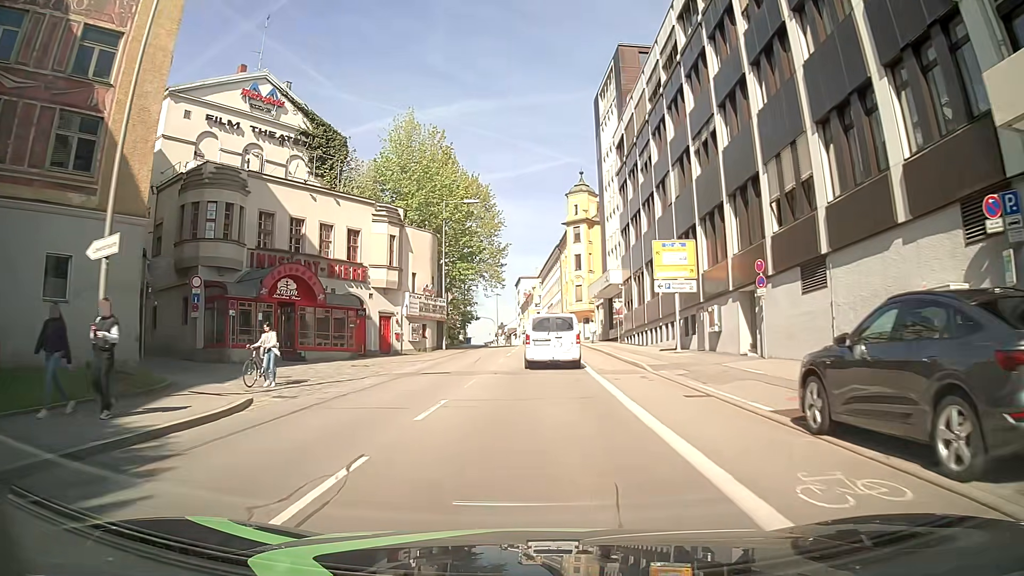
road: tertiary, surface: asphalt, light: Day
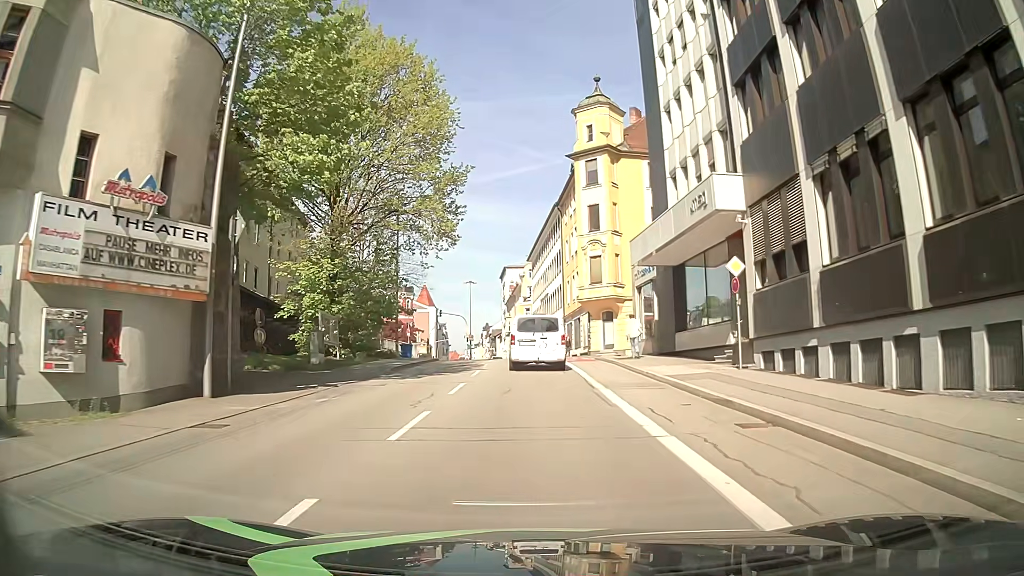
(-0.5, +31.9) m; 0°
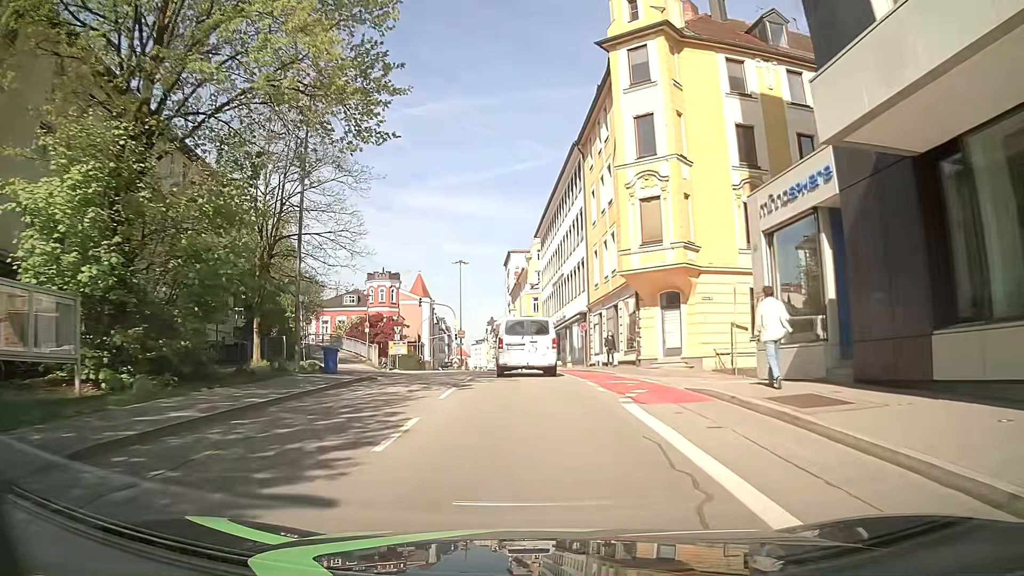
(-0.1, +19.0) m; -2°
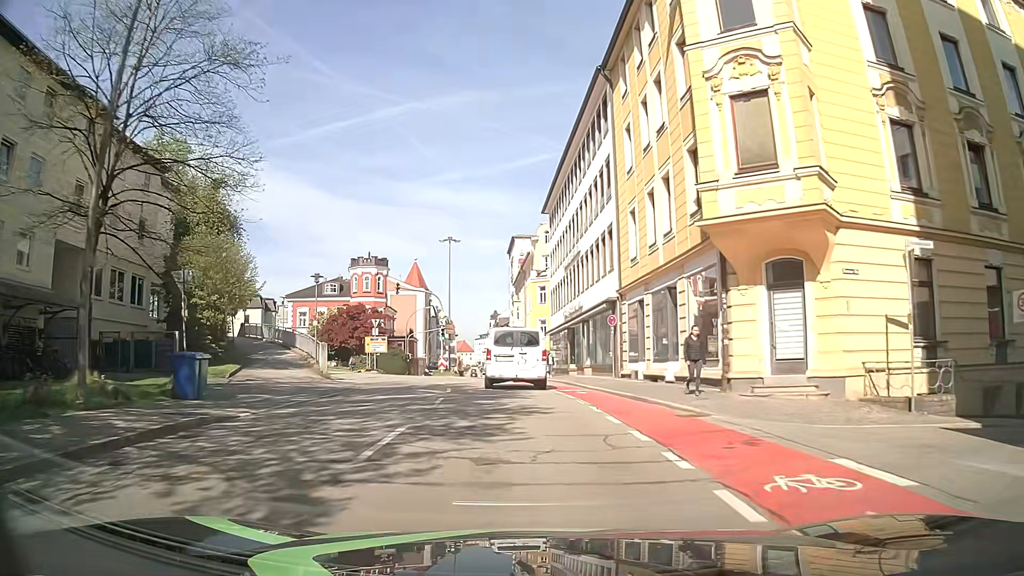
(0.0, +12.2) m; -1°
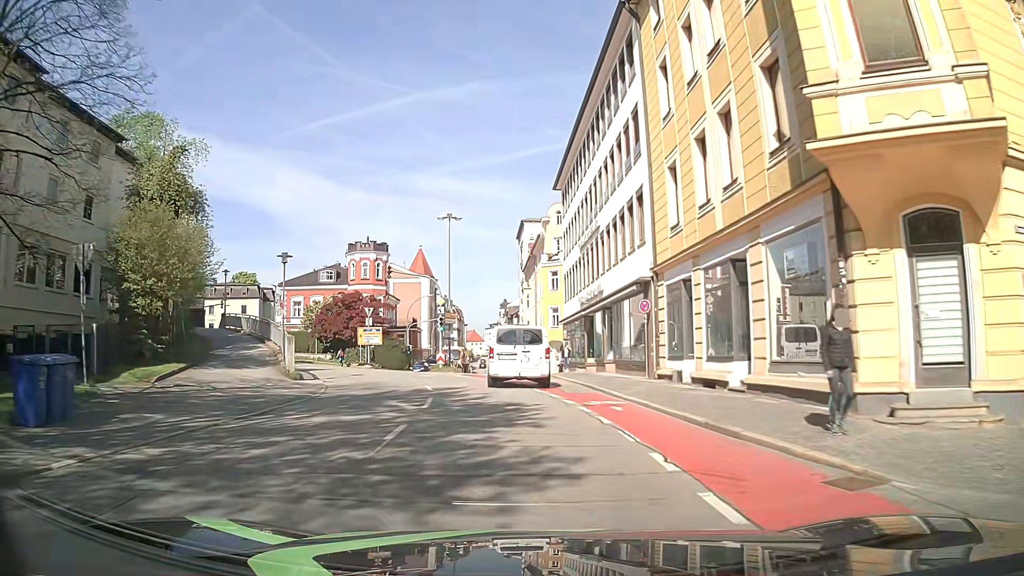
(0.0, +5.9) m; -1°
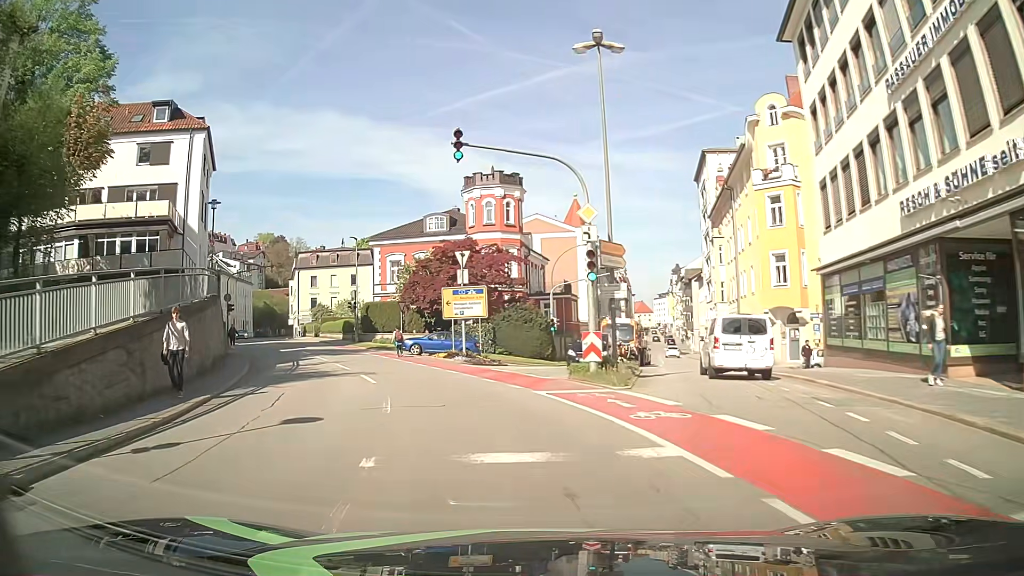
(-1.9, +24.3) m; -12°
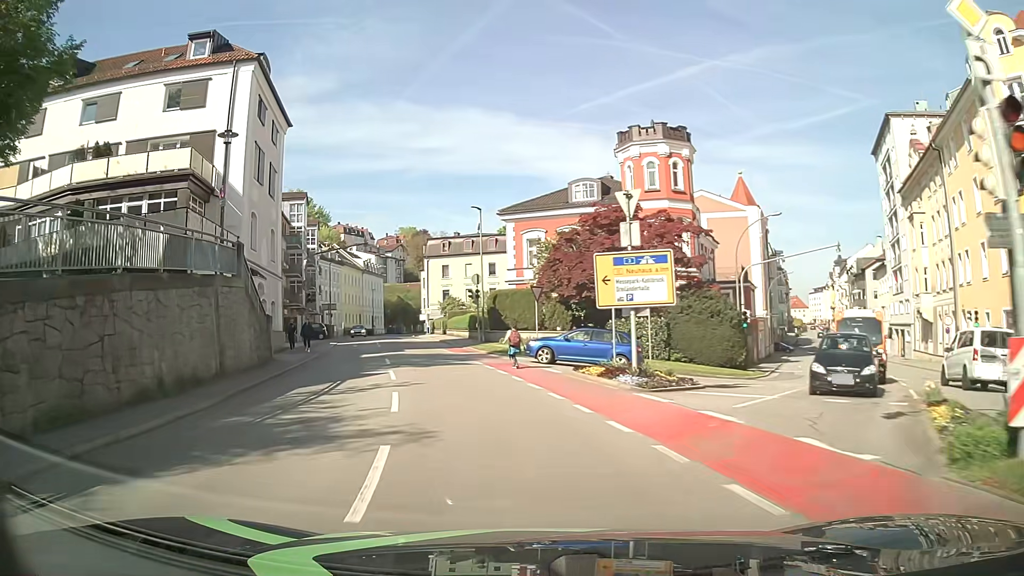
(-1.2, +12.3) m; -12°
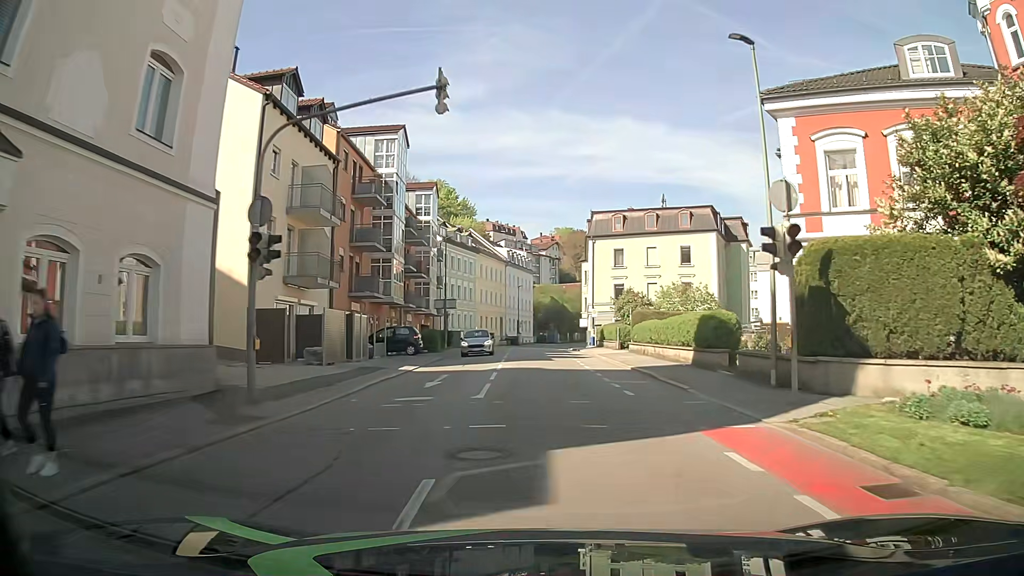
(-4.7, +25.7) m; -14°
(0, +10) (+1, +20) (+1, +30) (+1, +40) (0, +50) (0, +60) (+1, +70) (+2, +80) (+4, +90) (+6, +99) m
